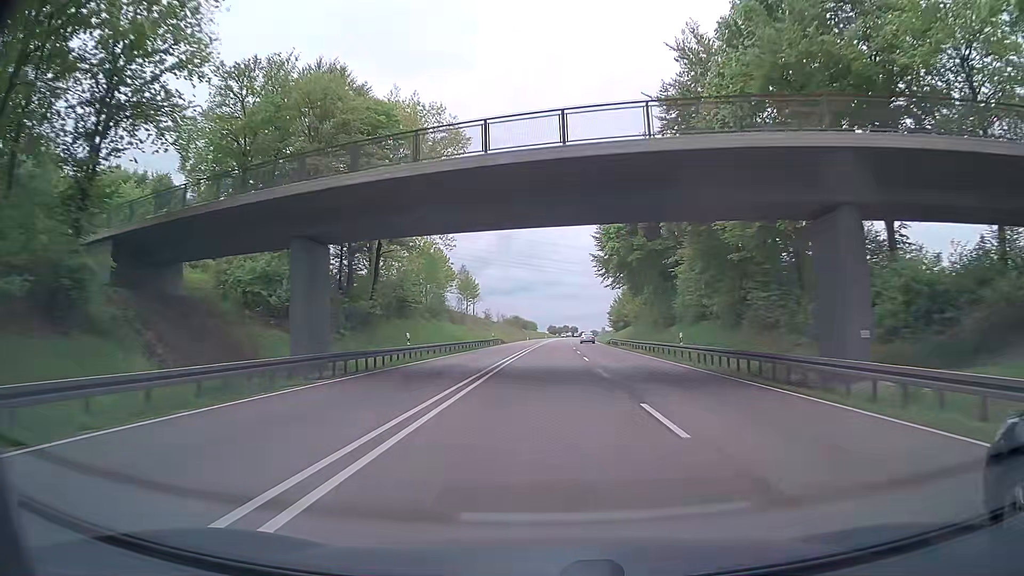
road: trunk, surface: asphalt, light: Day
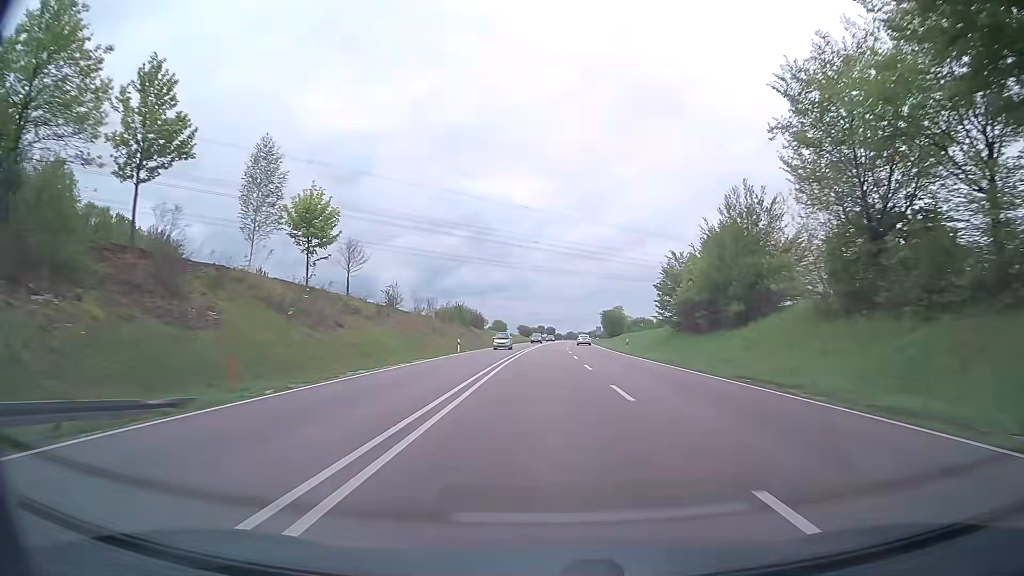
(+0.9, +79.2) m; +2°
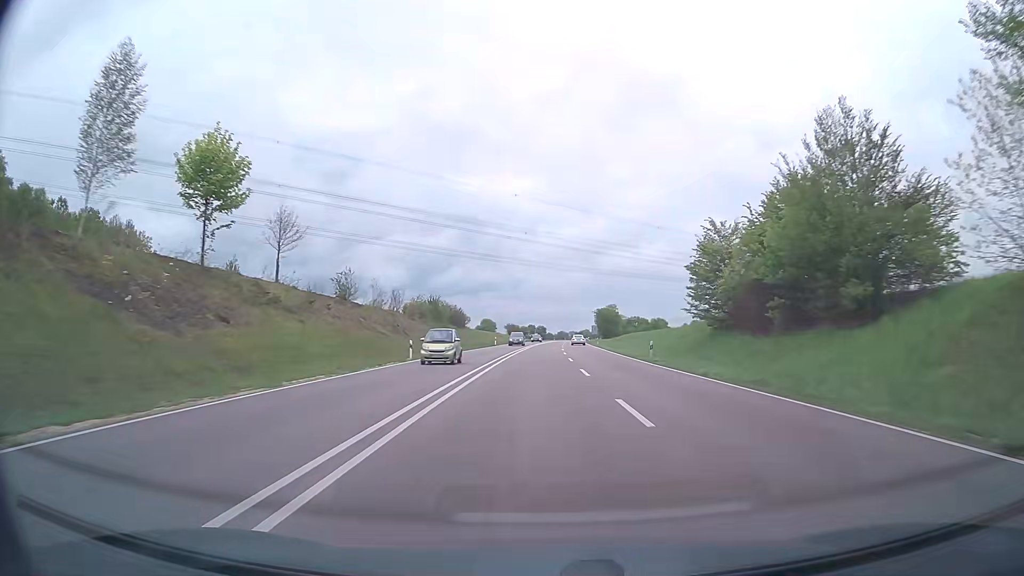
(+0.1, +15.8) m; +1°
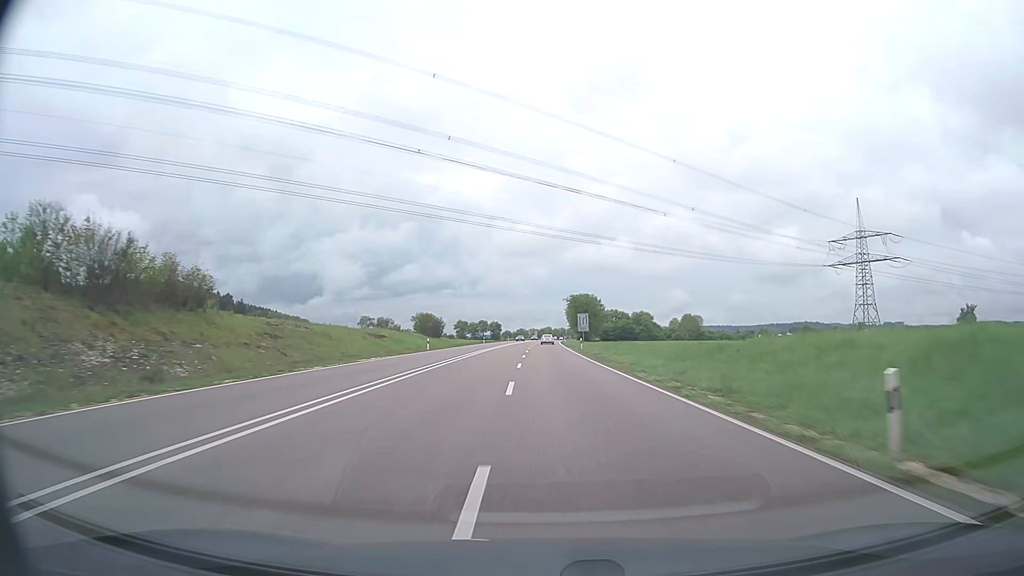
(+2.6, +78.9) m; +4°
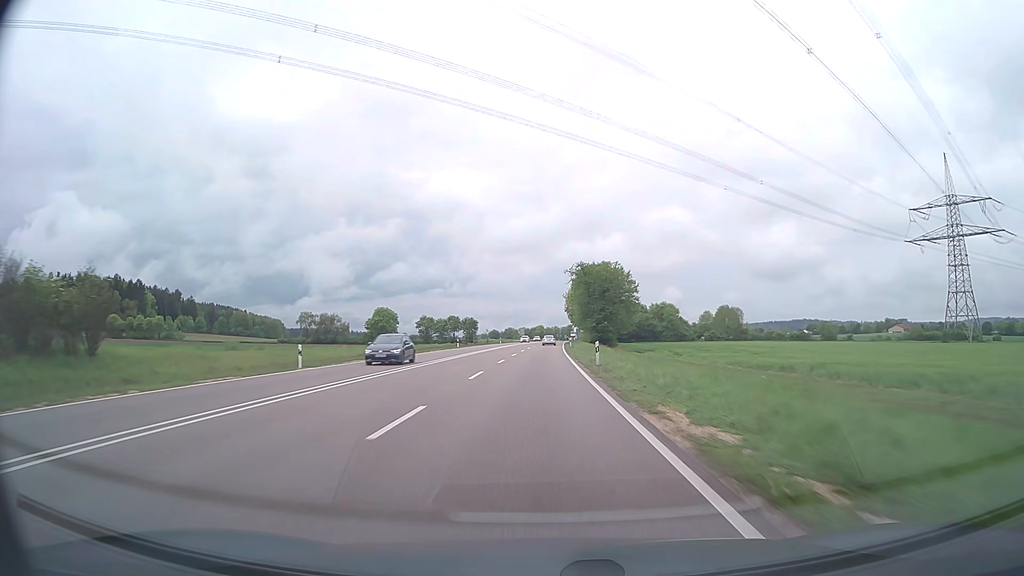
(+0.8, +78.4) m; +1°
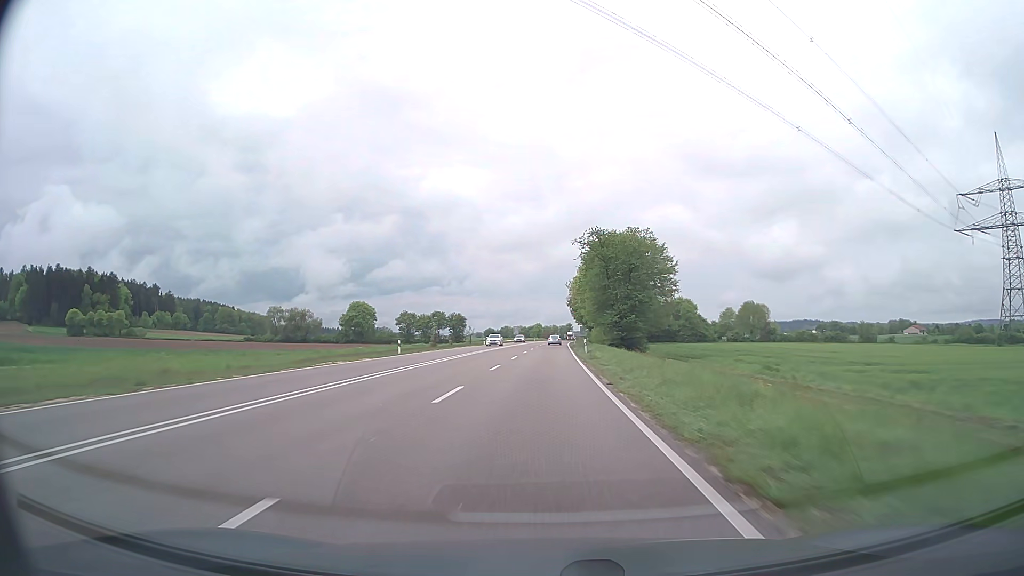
(0.0, +31.4) m; 0°
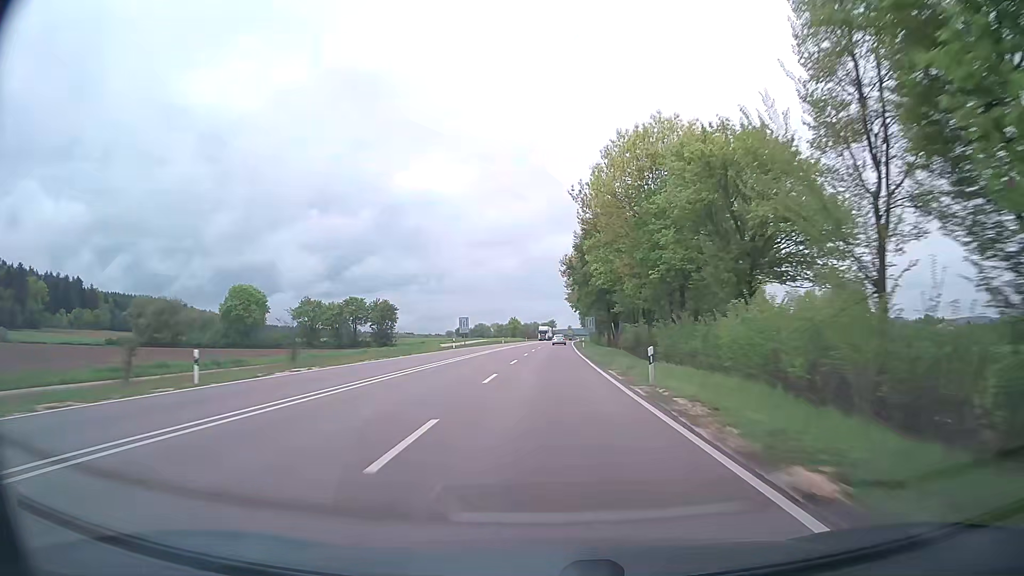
(+0.9, +78.8) m; +2°
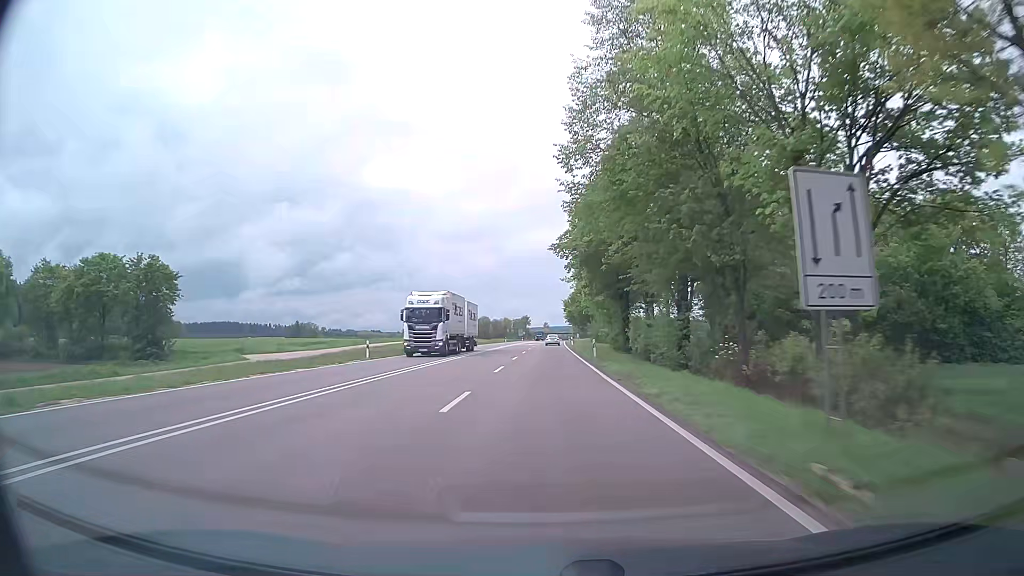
(+1.6, +79.1) m; +2°
(0, +10) (0, +20) (0, +30) (0, +40) (0, +50) (+1, +60) (+1, +70) (+1, +80) (+1, +90) (+1, +100) m
